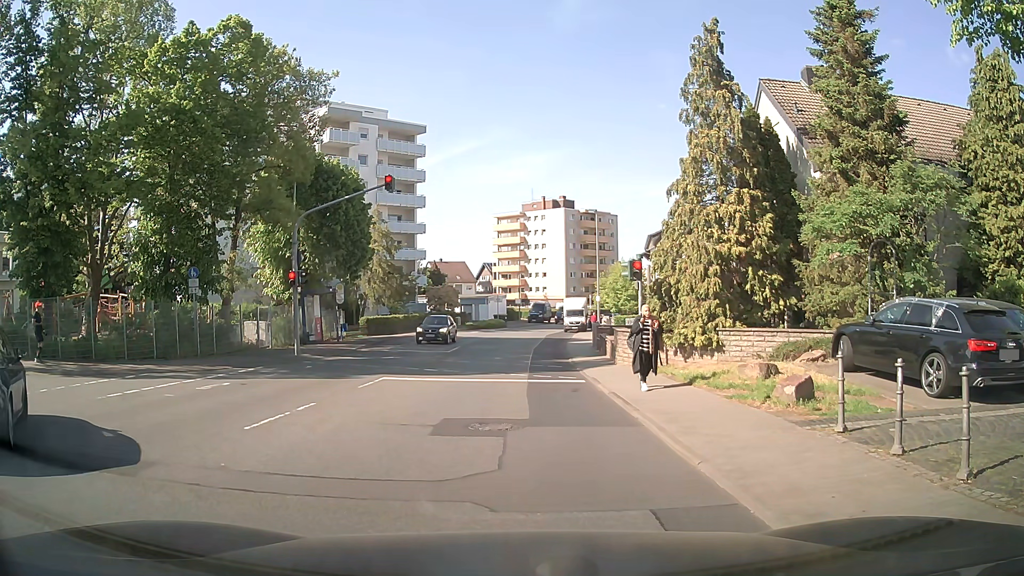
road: secondary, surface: asphalt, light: Day
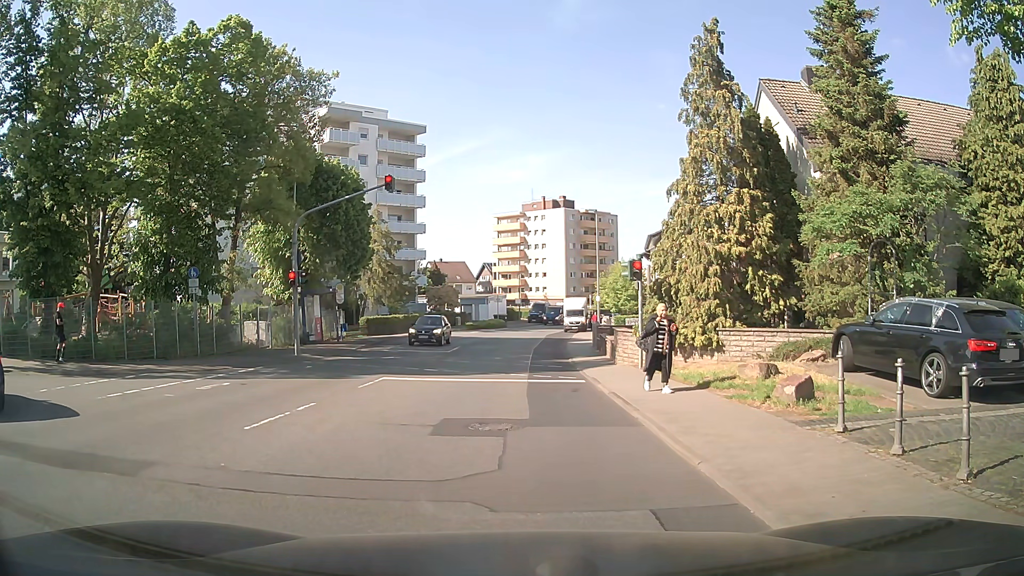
(0.0, 0.0) m; 0°
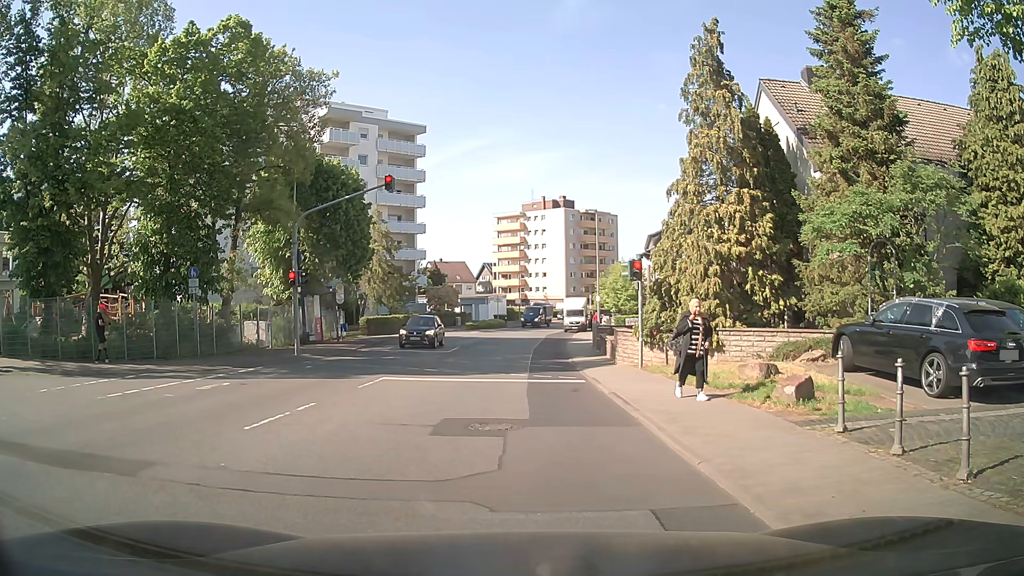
(0.0, 0.0) m; 0°
(0, +10) (+1, +20) (+1, +30) (+2, +40) (+2, +50) (+3, +60) (+5, +70) (+7, +79) (+11, +89) (+14, +98) m
